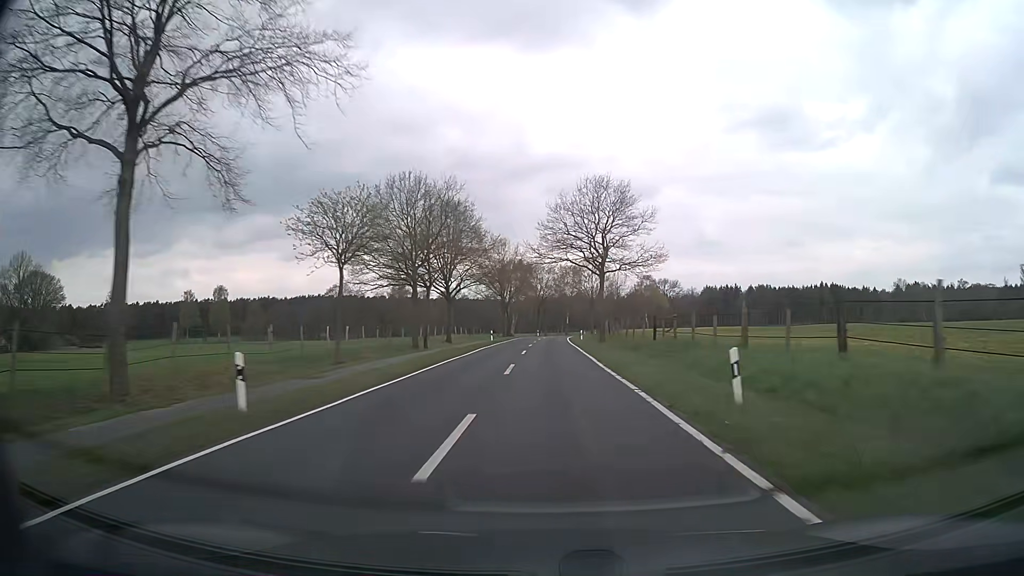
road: secondary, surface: asphalt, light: Day
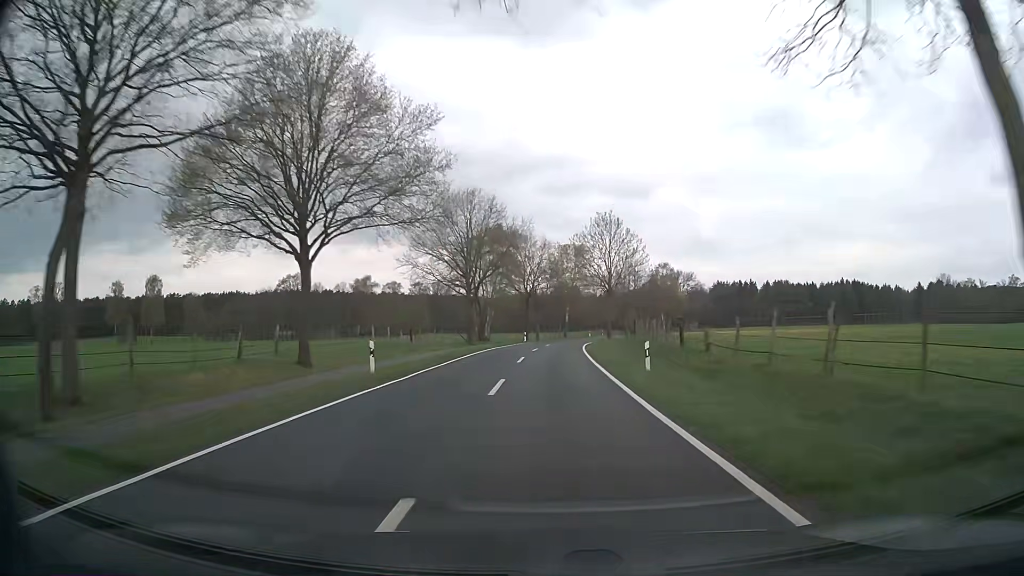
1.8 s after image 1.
(+0.1, +41.0) m; 0°
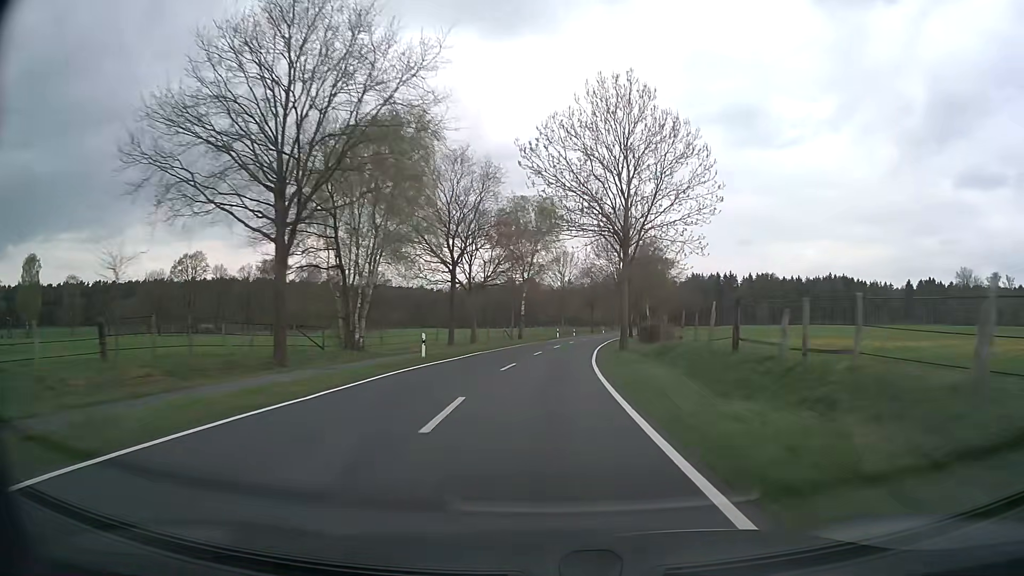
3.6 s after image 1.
(+1.1, +41.5) m; +4°
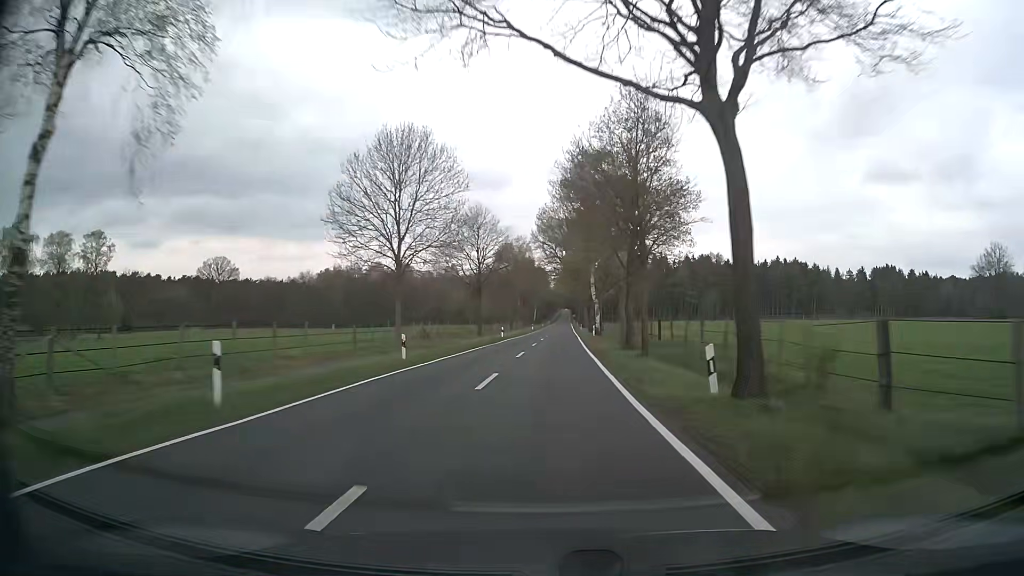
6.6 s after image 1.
(+5.2, +67.2) m; +9°
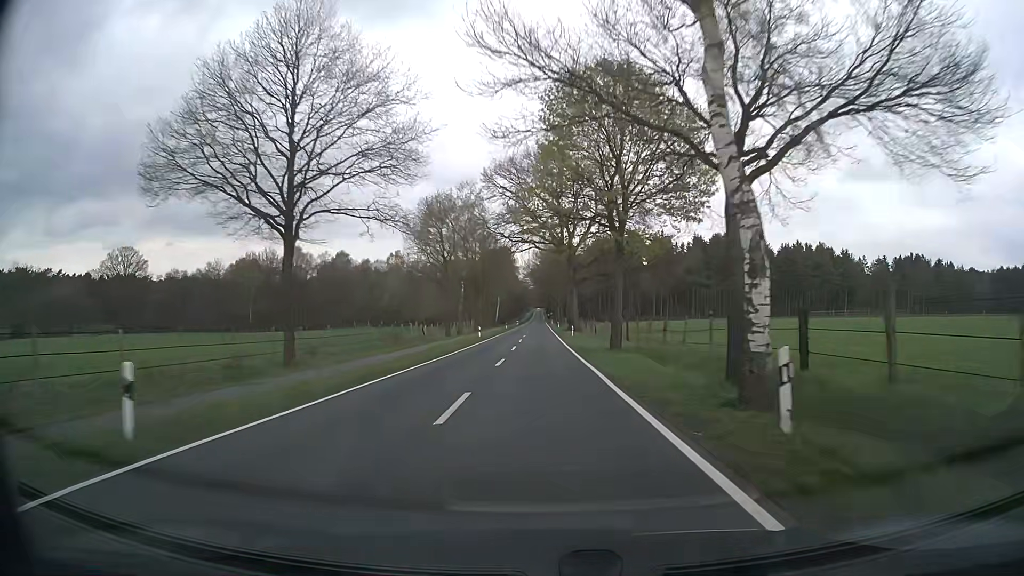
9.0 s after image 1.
(+1.5, +52.9) m; +2°
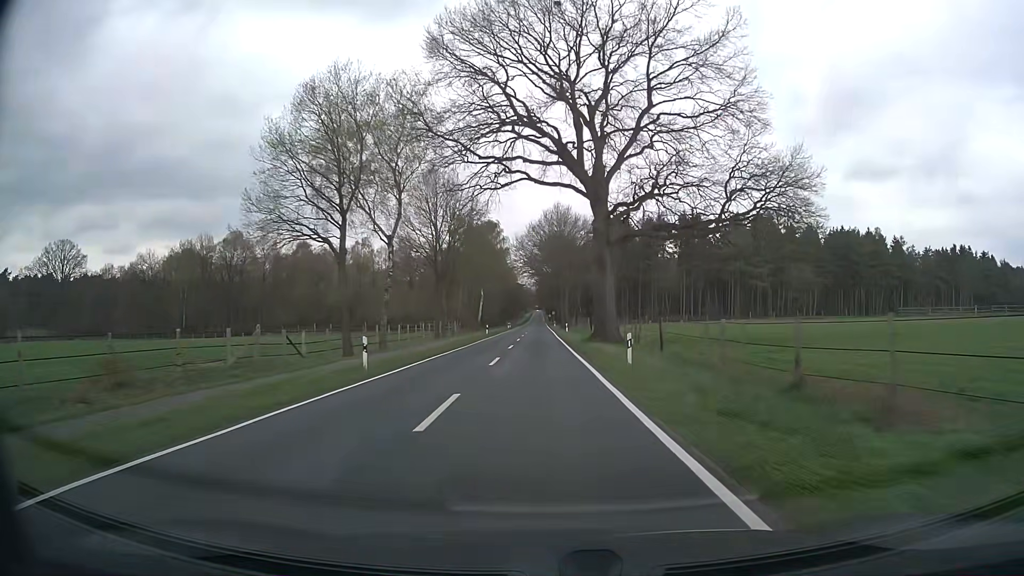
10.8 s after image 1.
(+0.1, +37.3) m; 0°
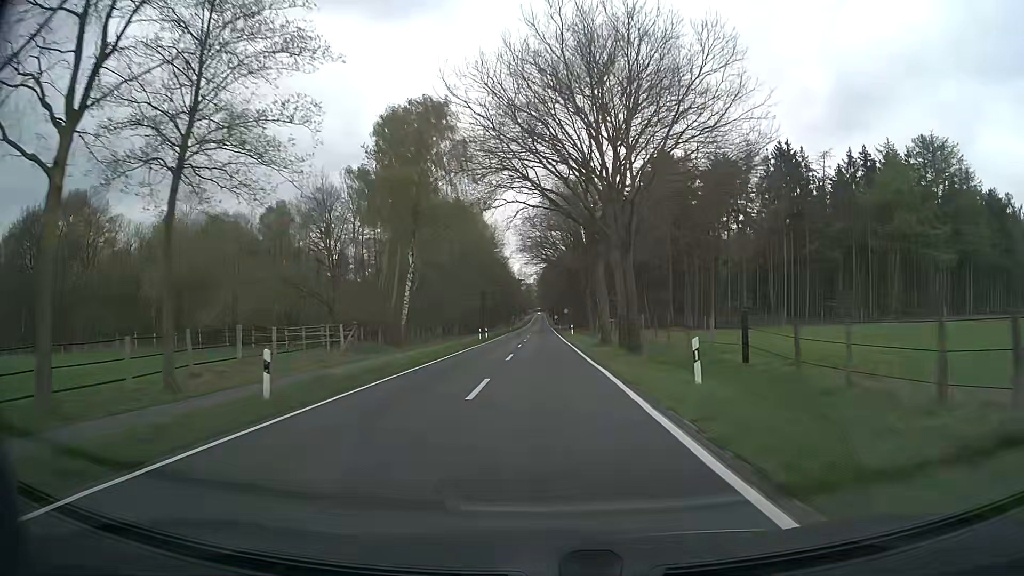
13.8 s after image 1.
(-0.5, +57.0) m; 0°
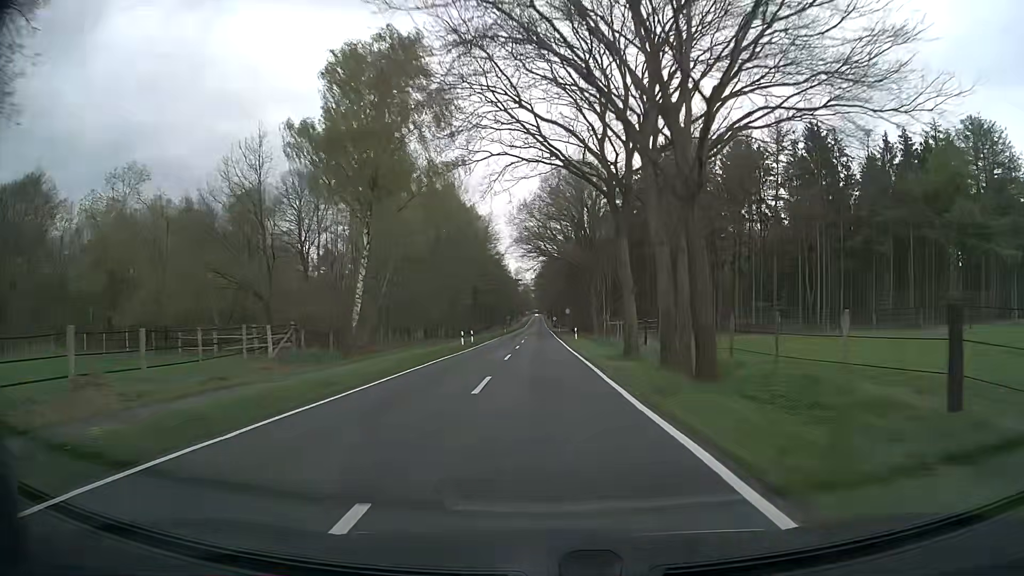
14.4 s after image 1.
(0.0, +11.0) m; 0°
(0, +10) (0, +20) (0, +30) (0, +40) (0, +50) (0, +60) (0, +70) (0, +80) (0, +90) (0, +100) m
